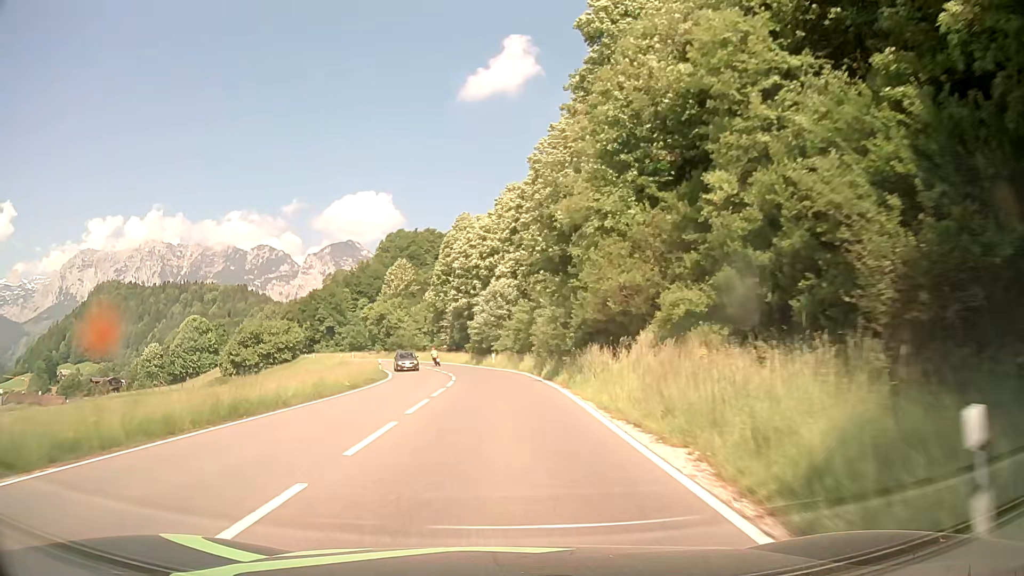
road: primary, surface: asphalt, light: Day
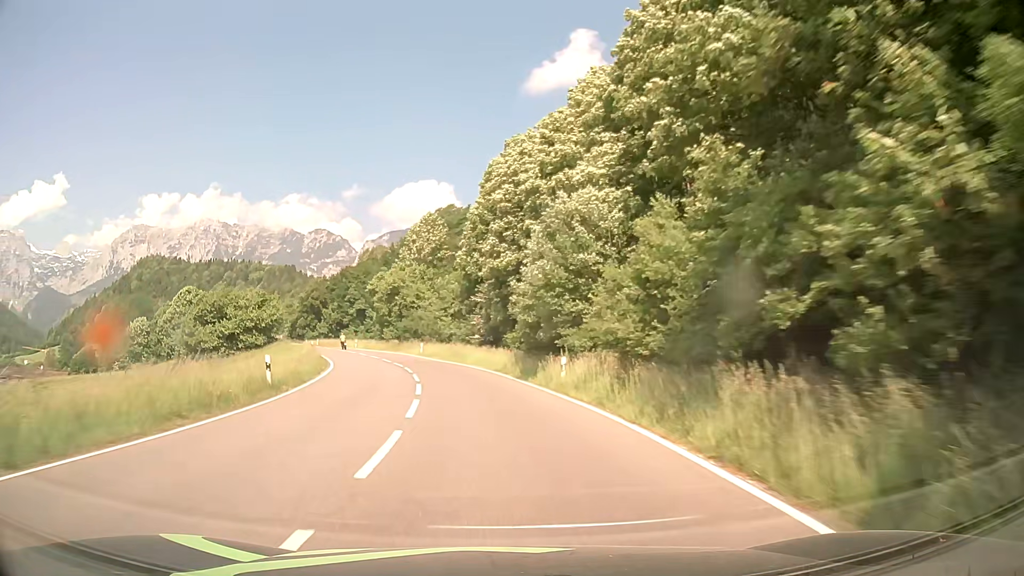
(-0.9, +32.2) m; -4°
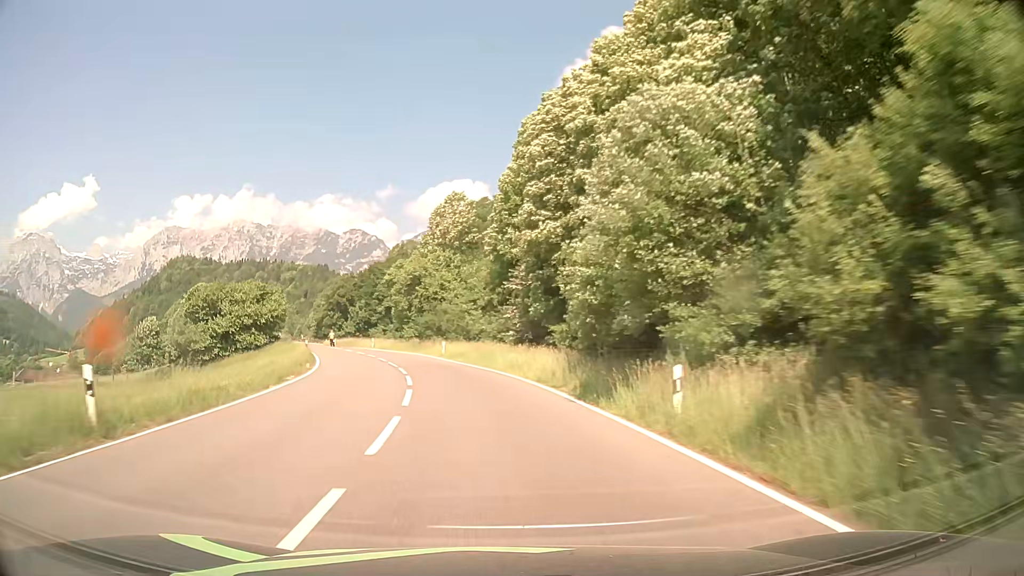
(-0.2, +10.8) m; -3°
(0, +10) (-1, +20) (-3, +30) (-5, +40) (-8, +49) (-12, +58) (-16, +67) (-20, +77) (-24, +86) (-28, +95) m
